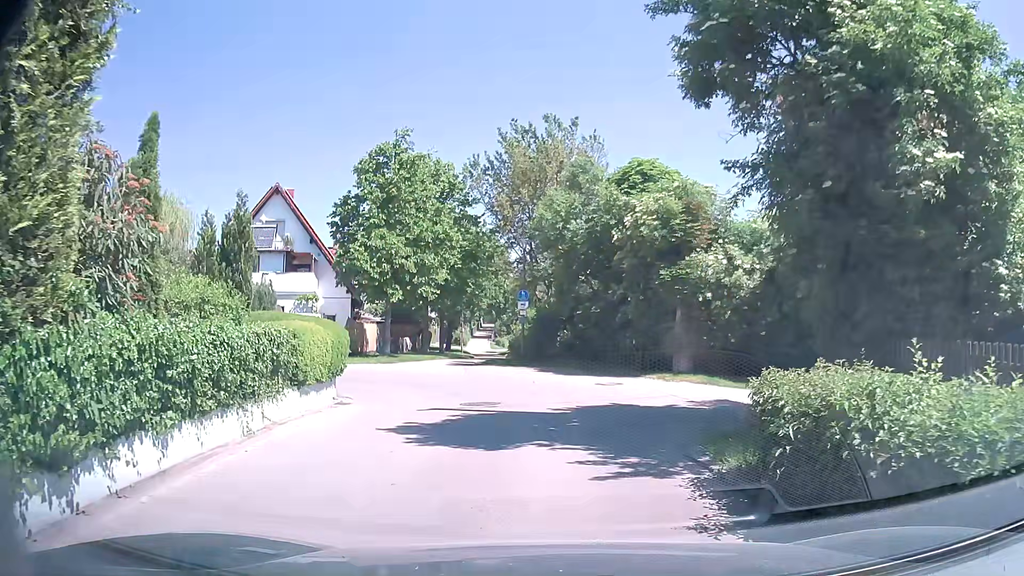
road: residential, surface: asphalt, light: Day
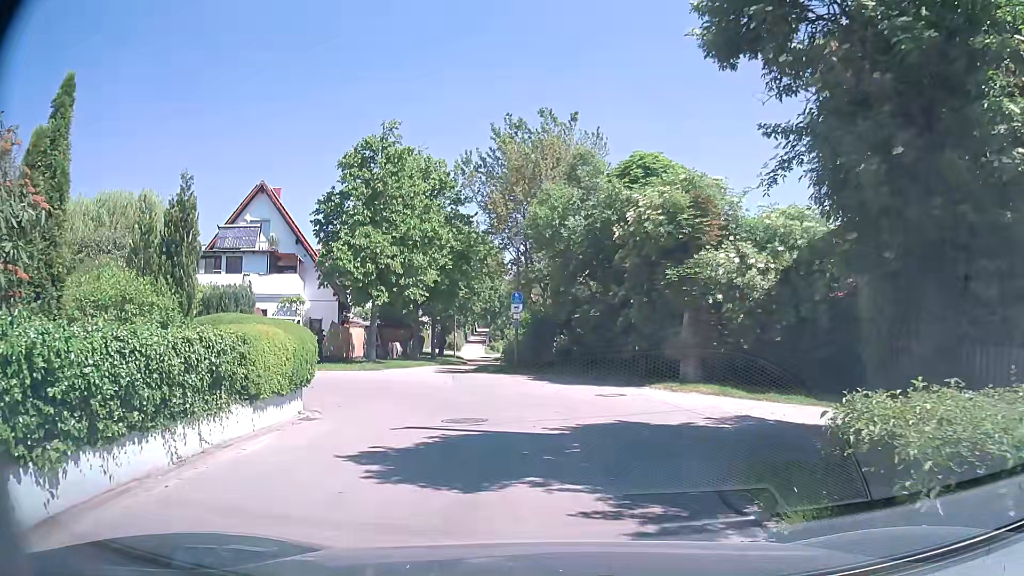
(0.0, +1.8) m; 0°
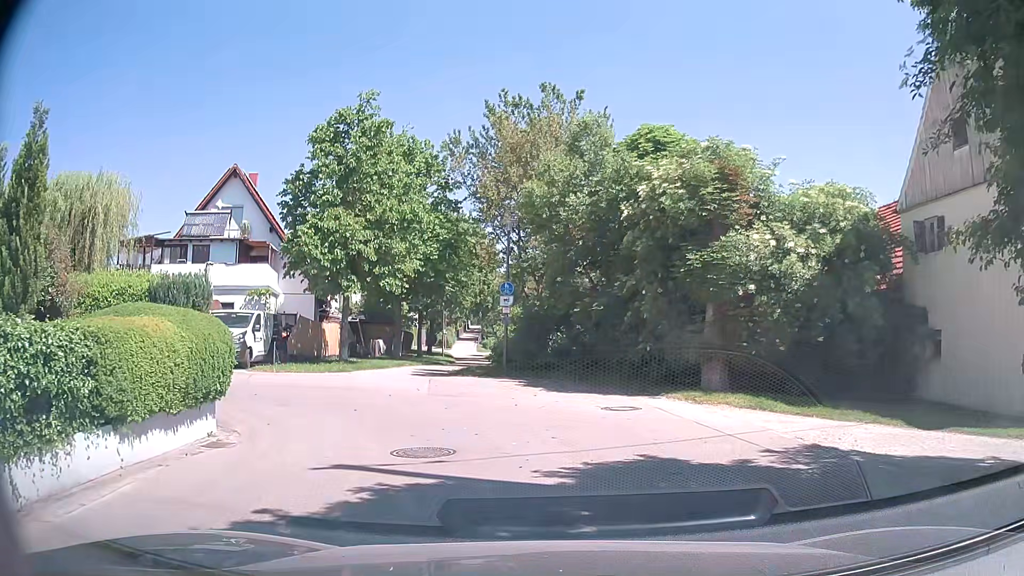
(0.0, +3.4) m; 0°
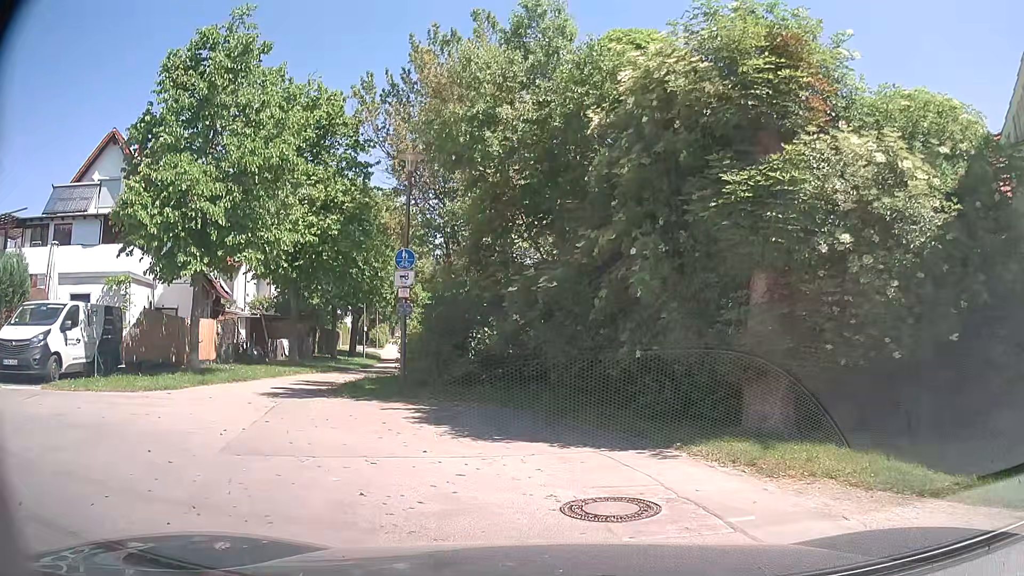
(+0.3, +7.5) m; +4°
